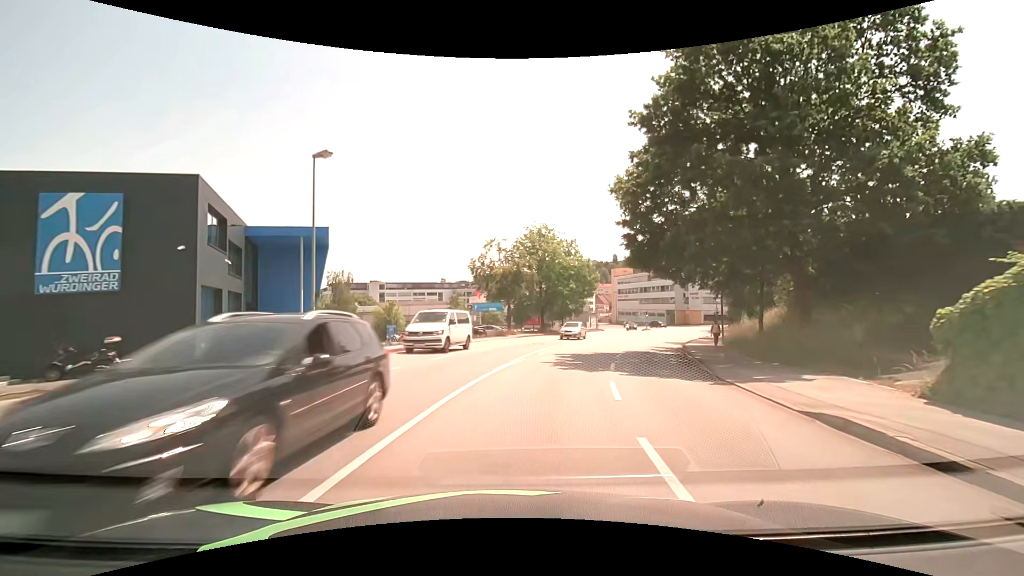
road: tertiary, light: Day
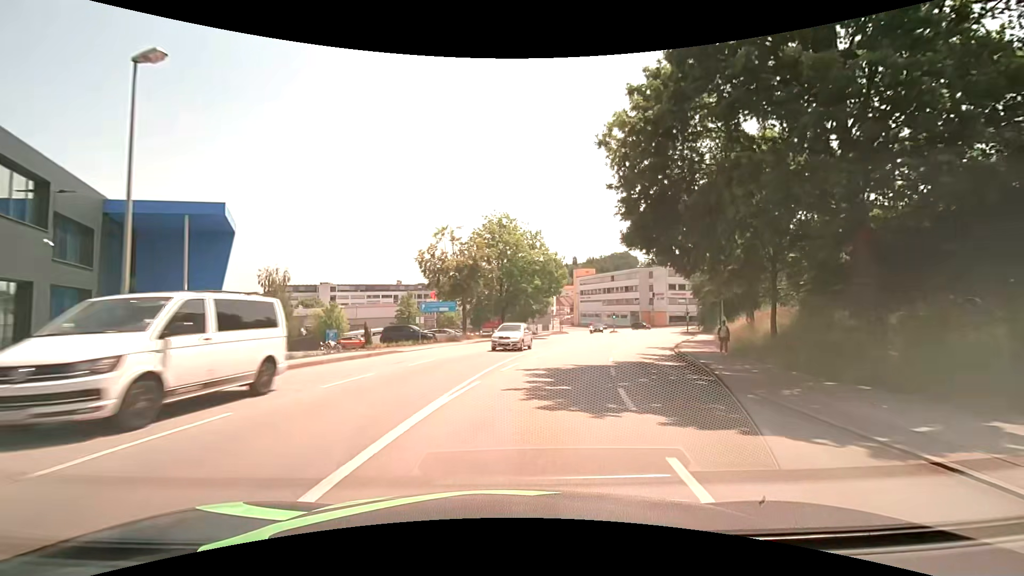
(+0.3, +7.0) m; +6°
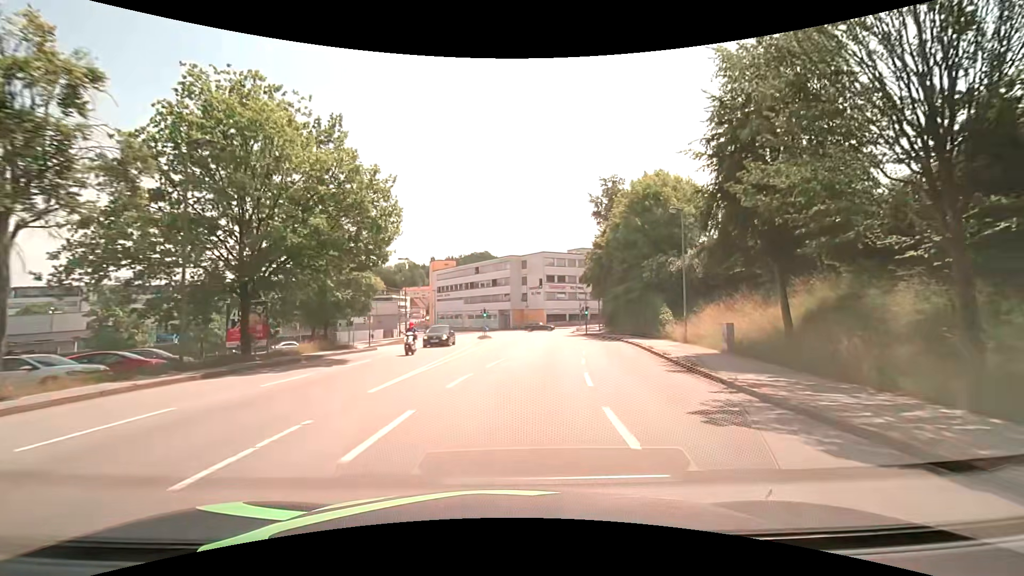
(+3.6, +27.0) m; +15°
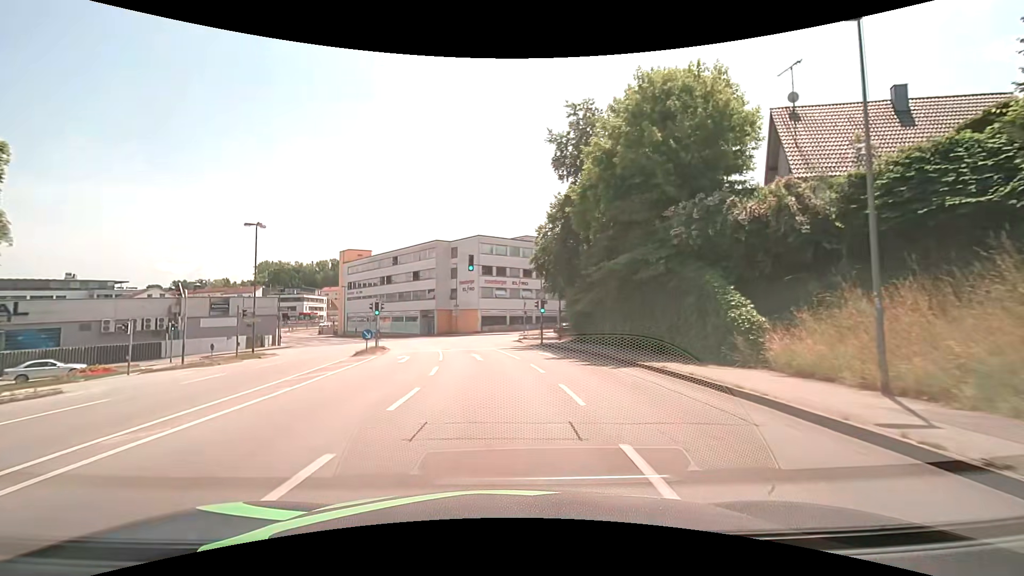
(+1.8, +20.6) m; +8°
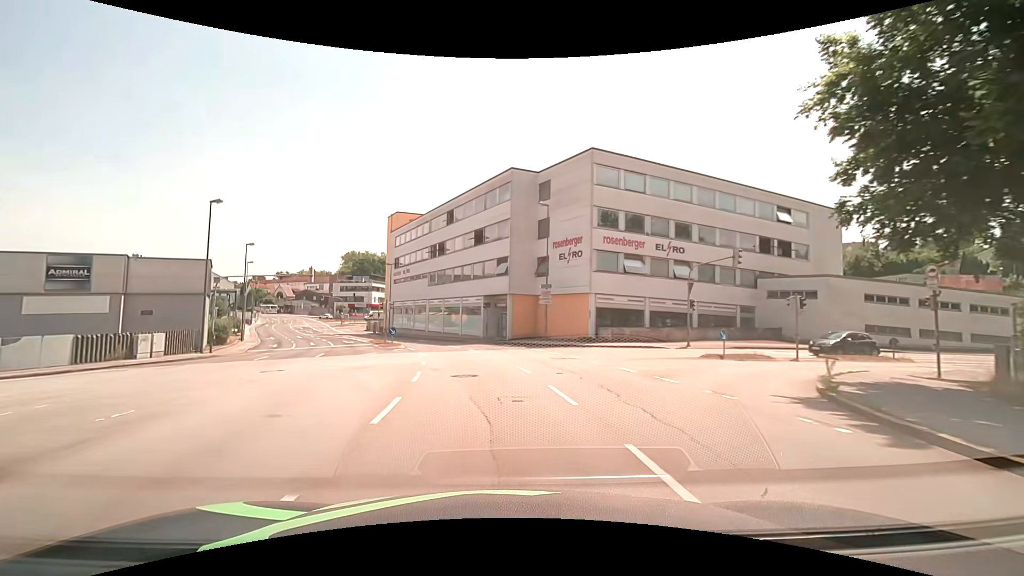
(-3.0, +35.1) m; -11°
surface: asphalt
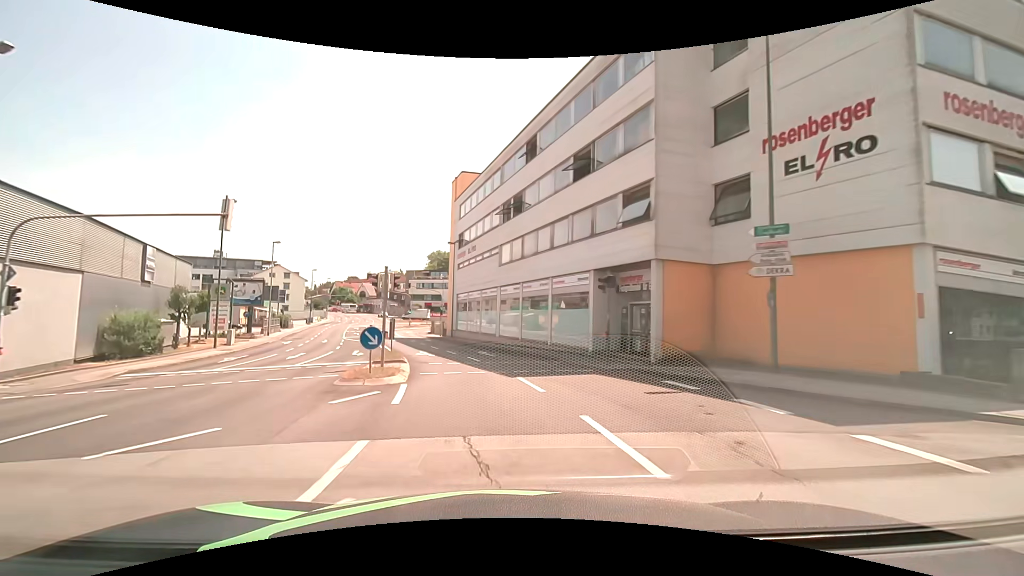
(-1.3, +21.8) m; -9°
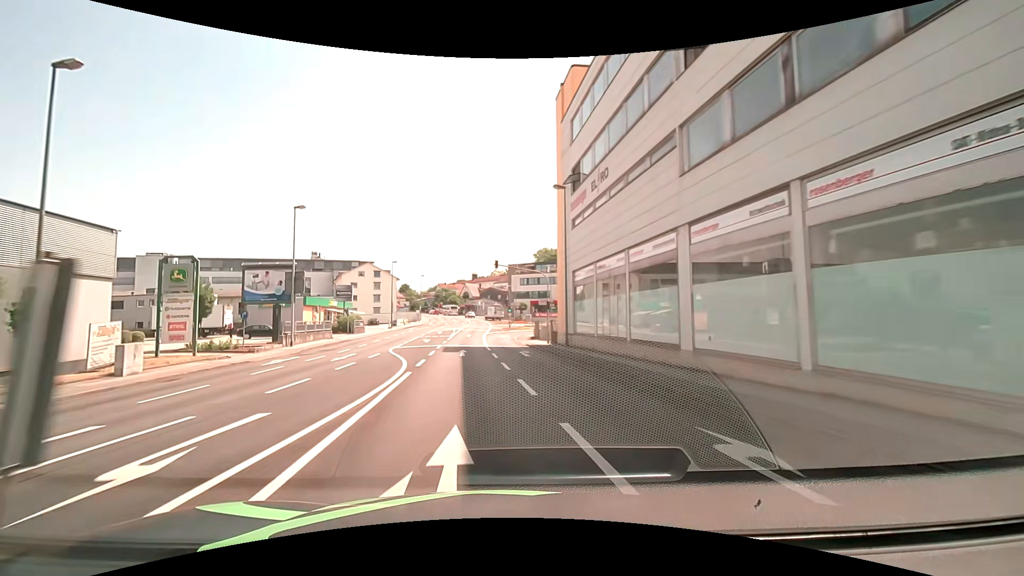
(-2.3, +22.3) m; -12°
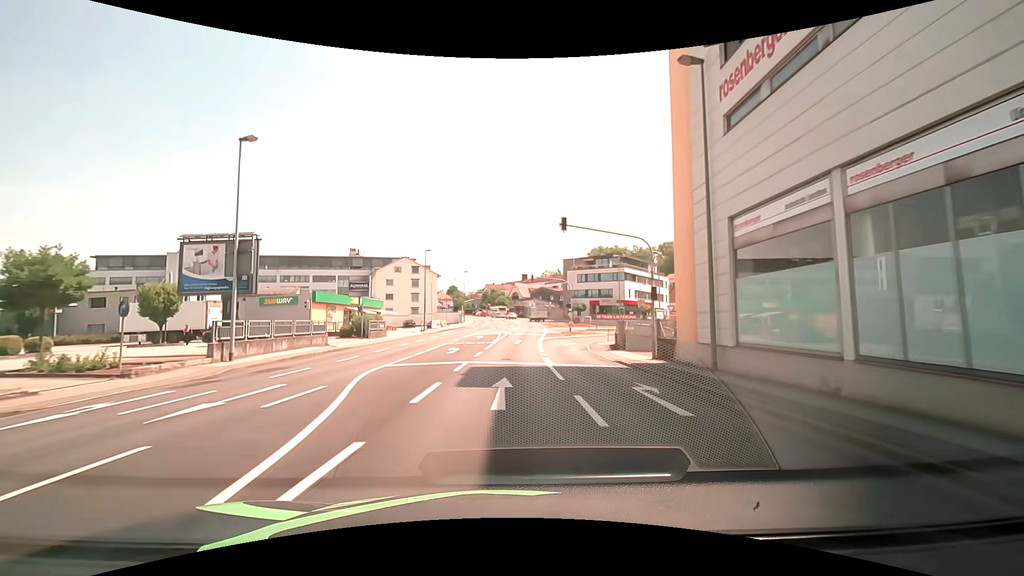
(-1.1, +15.1) m; -6°
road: tertiary_link
(0, +10) (0, +20) (0, +30) (+1, +40) (+1, +50) (+2, +60) (+2, +70) (+3, +80) (+3, +90) (+3, +100) m
